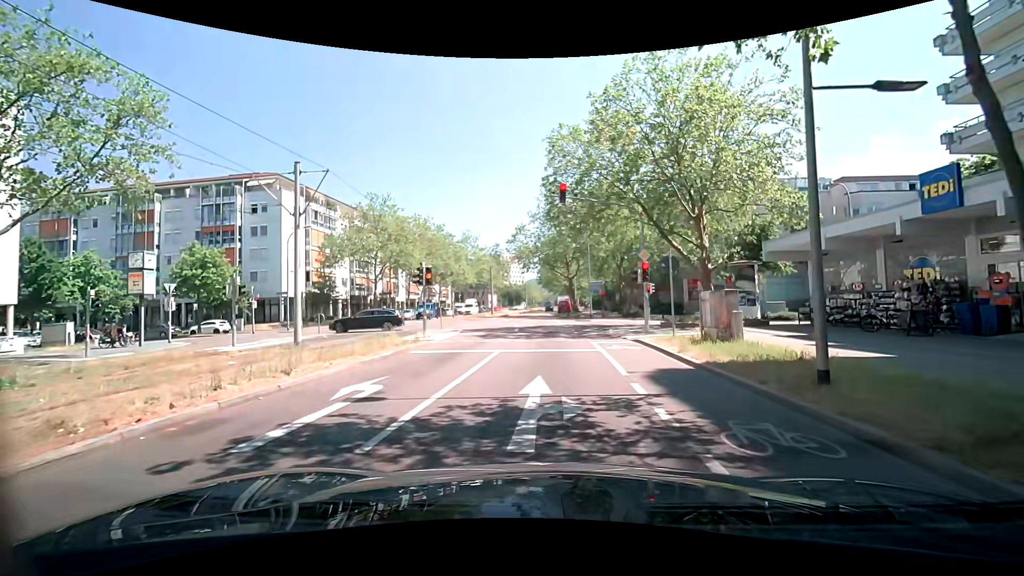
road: tertiary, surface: asphalt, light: Day
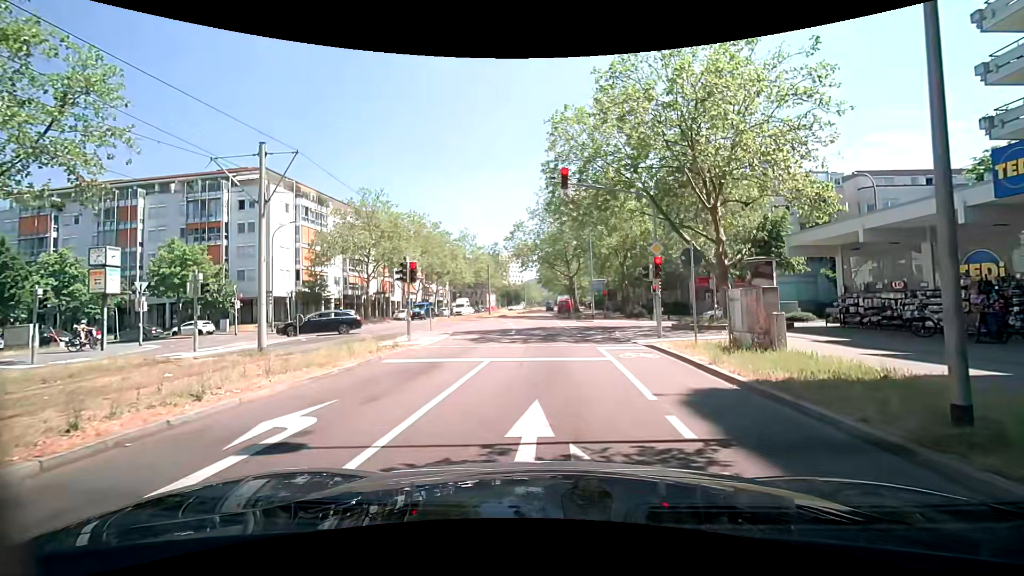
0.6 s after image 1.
(0.0, +2.4) m; +2°
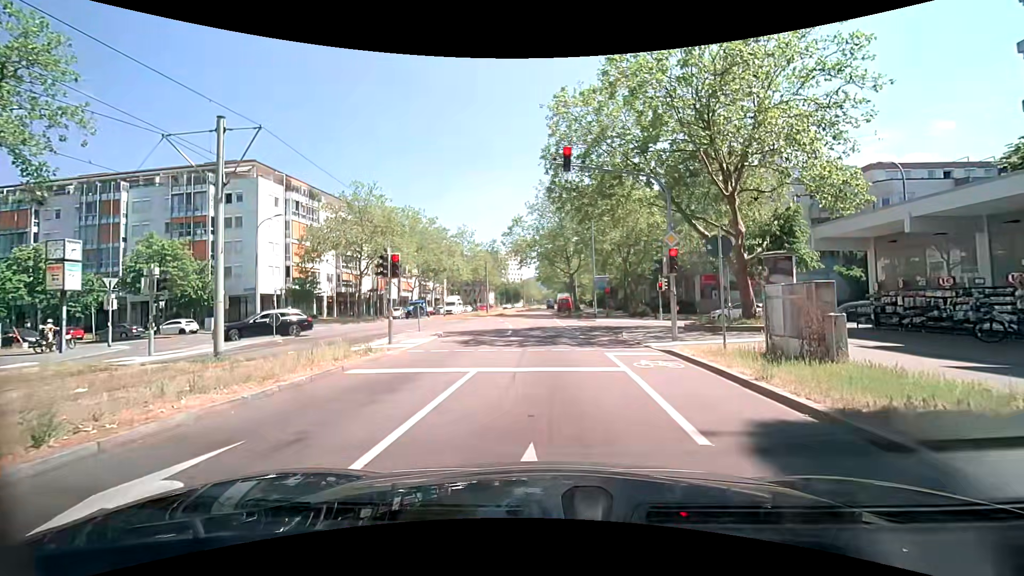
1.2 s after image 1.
(0.0, +2.2) m; 0°
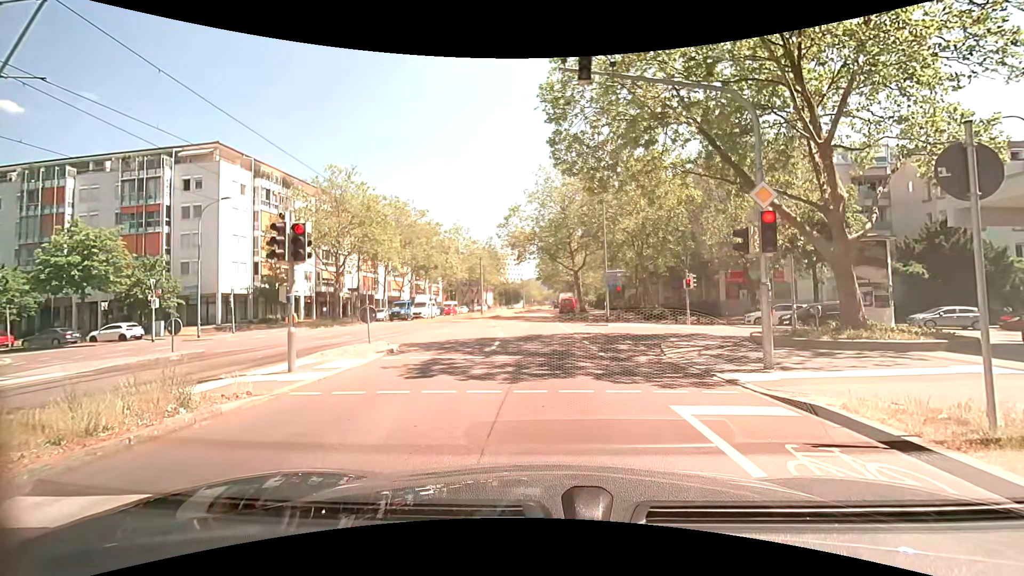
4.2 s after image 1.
(-0.1, +6.5) m; -2°
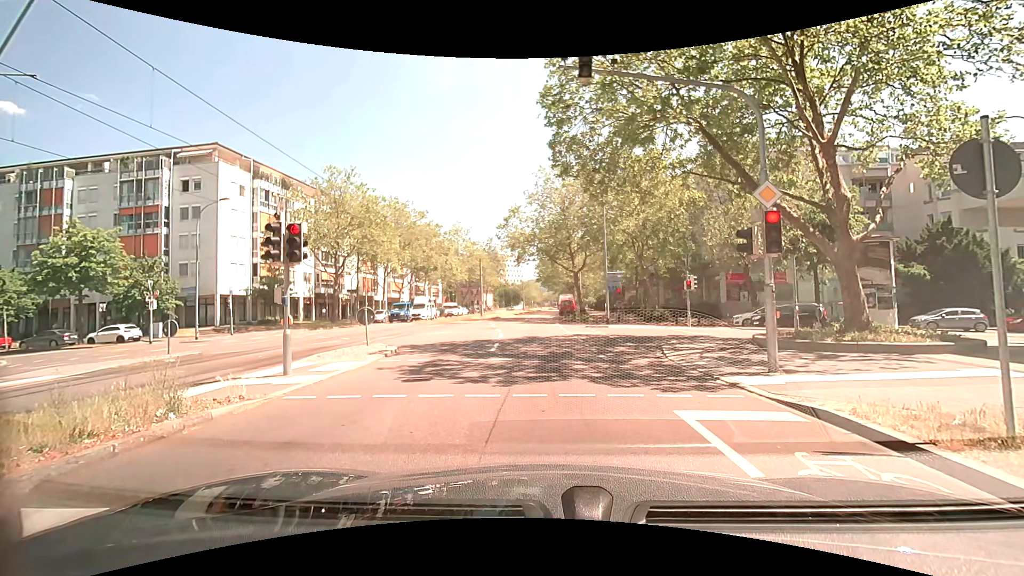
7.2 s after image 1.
(0.0, +0.3) m; 0°
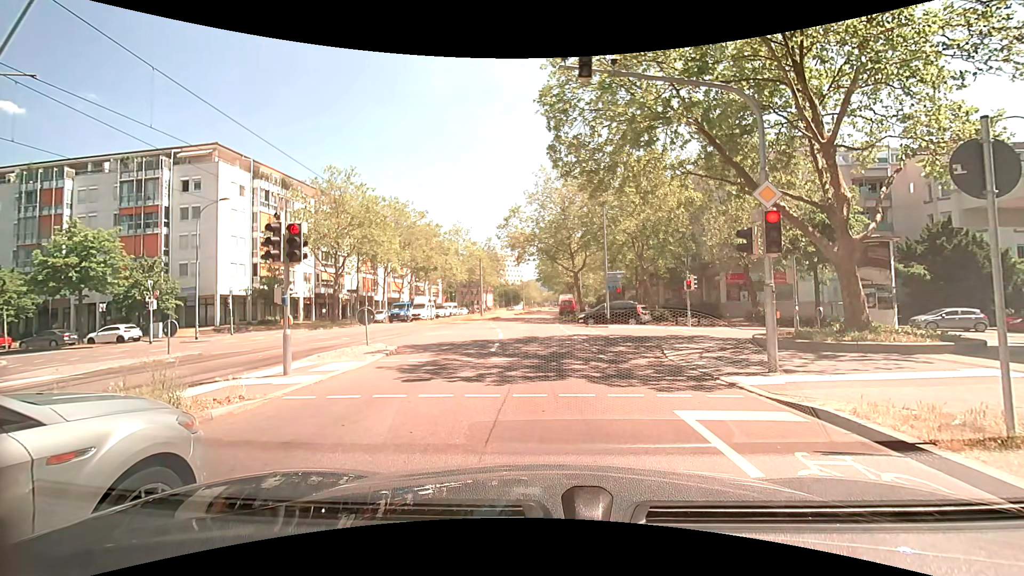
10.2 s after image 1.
(0.0, 0.0) m; 0°
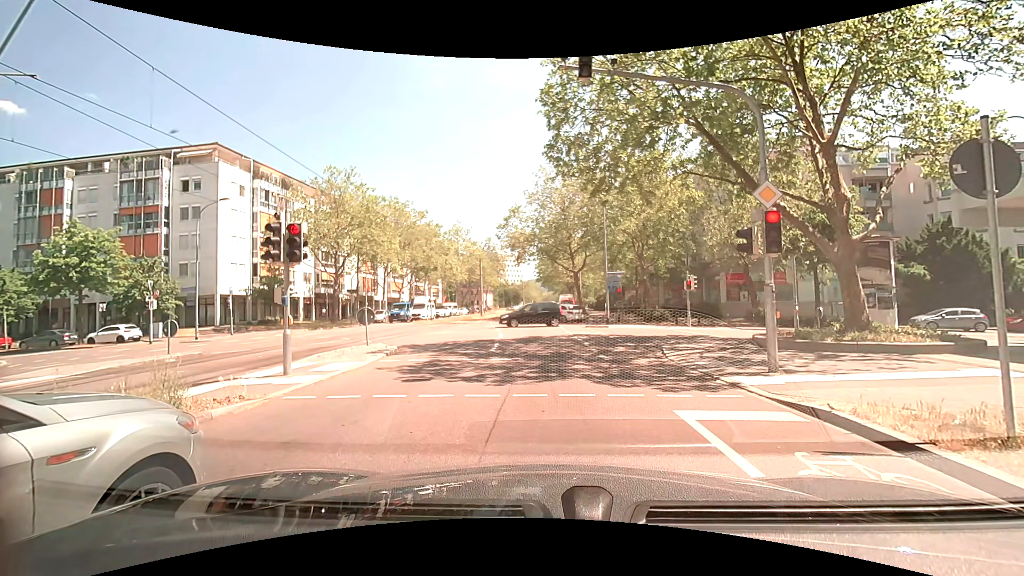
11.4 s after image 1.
(0.0, 0.0) m; 0°
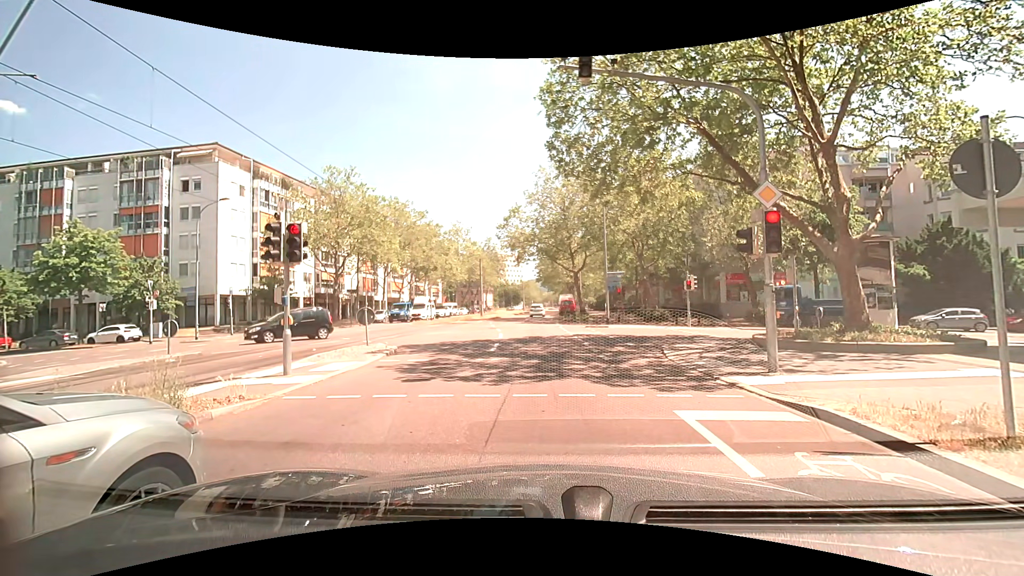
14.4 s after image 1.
(0.0, 0.0) m; 0°
(0, +10) (0, +20) (0, +30) (0, +40) (0, +50) (0, +60) (+1, +70) (+1, +80) (+2, +90) (+2, +100) m
